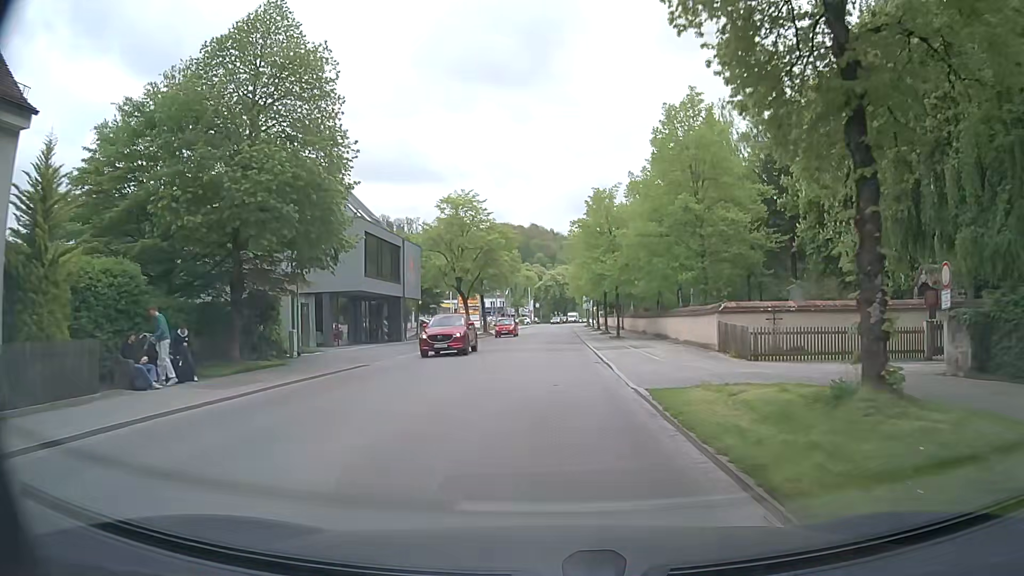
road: tertiary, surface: asphalt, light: Day
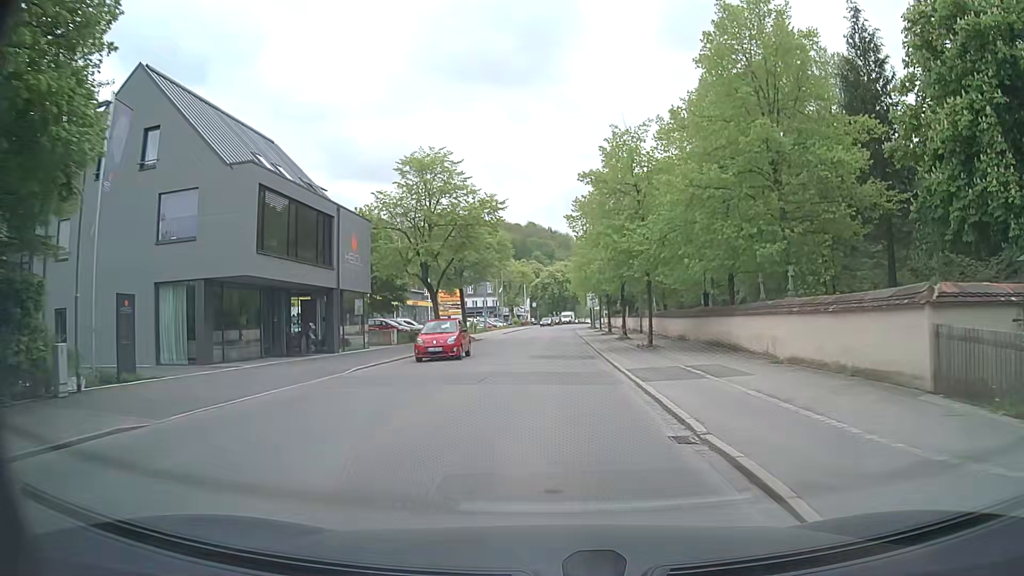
(+0.1, +13.7) m; +1°
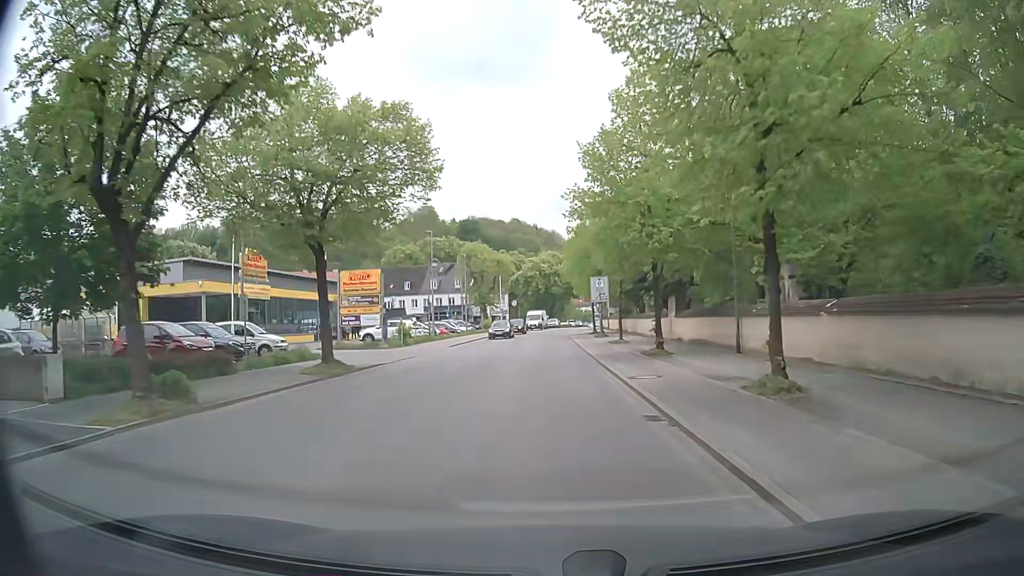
(+0.2, +28.4) m; +1°
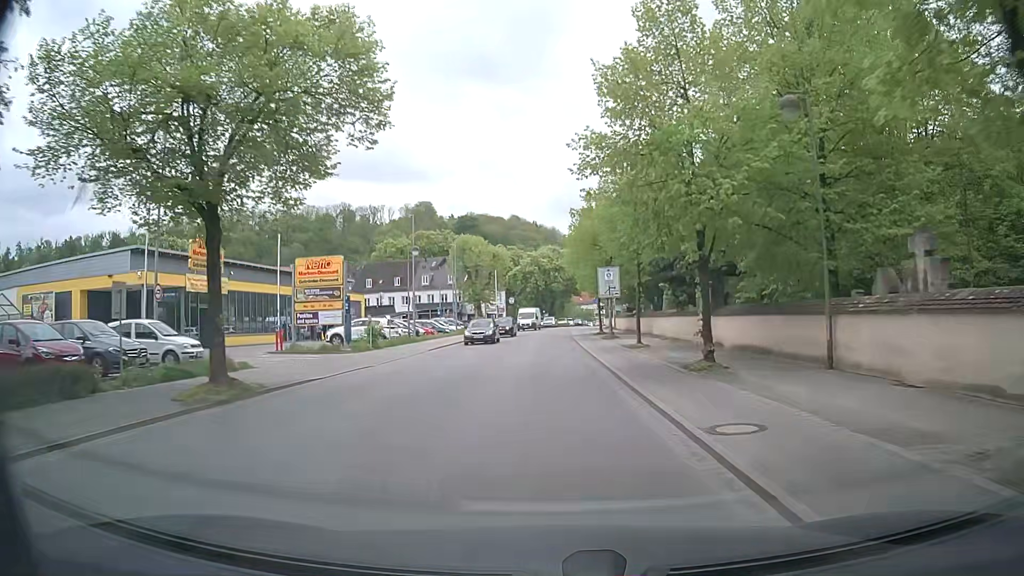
(0.0, +7.3) m; +1°
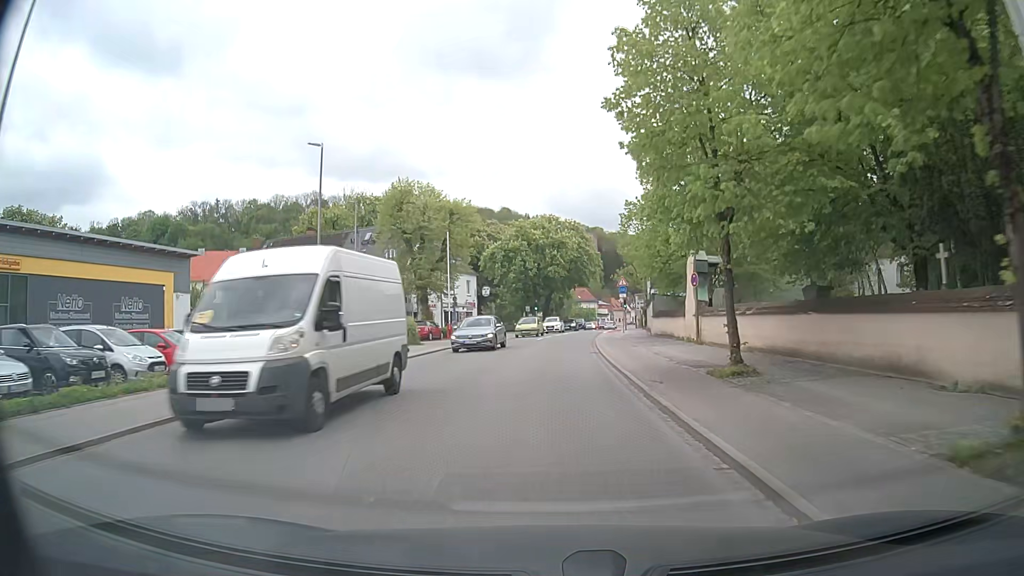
(-0.3, +36.6) m; 0°
(0, +10) (0, +20) (+1, +30) (+1, +40) (+2, +50) (+4, +60) (+5, +70) (+6, +80) (+8, +90) (+9, +99) m
